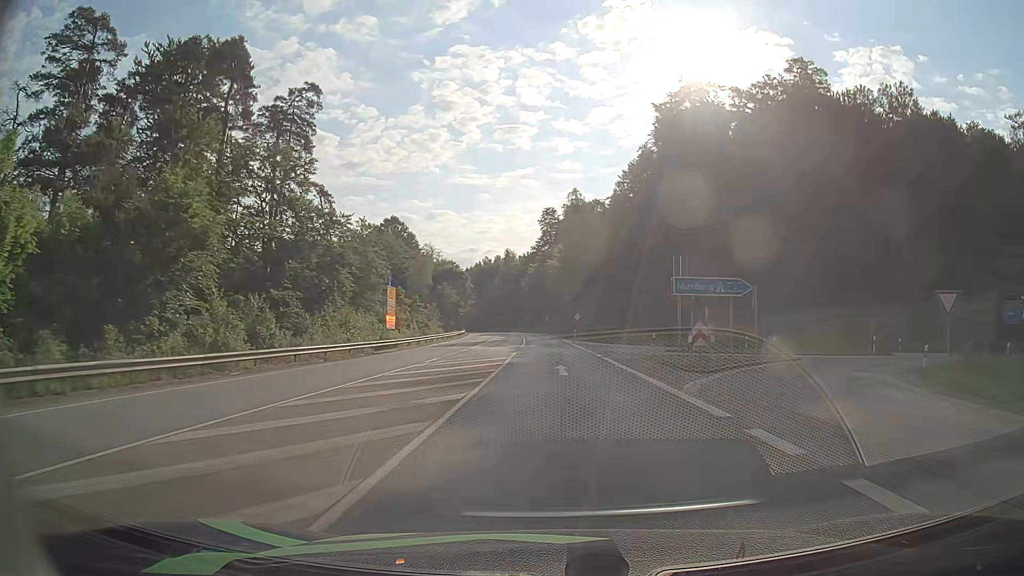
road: secondary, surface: asphalt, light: Day
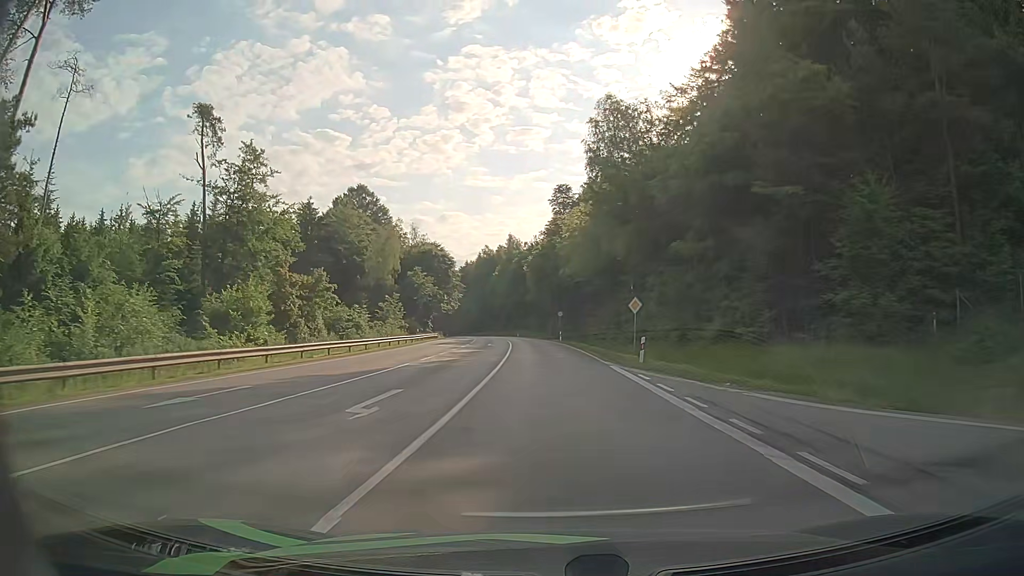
(-0.3, +43.7) m; -1°
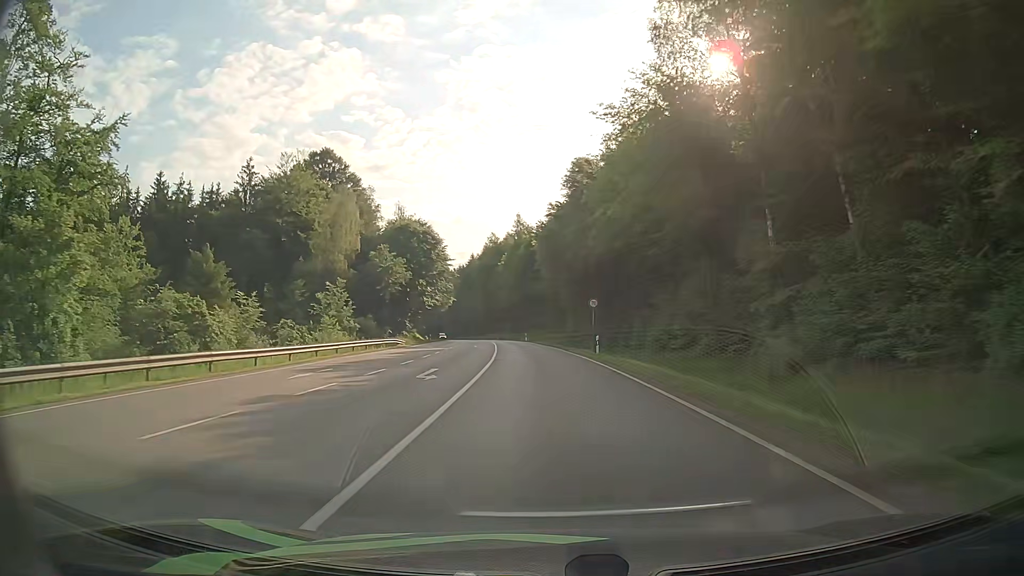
(-0.3, +32.3) m; -1°
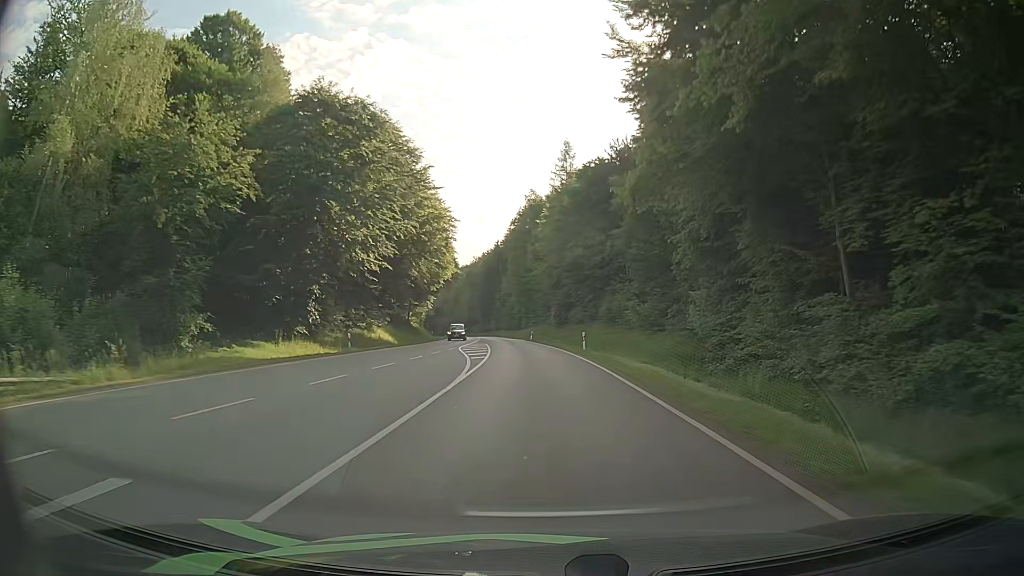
(-2.0, +52.8) m; -5°
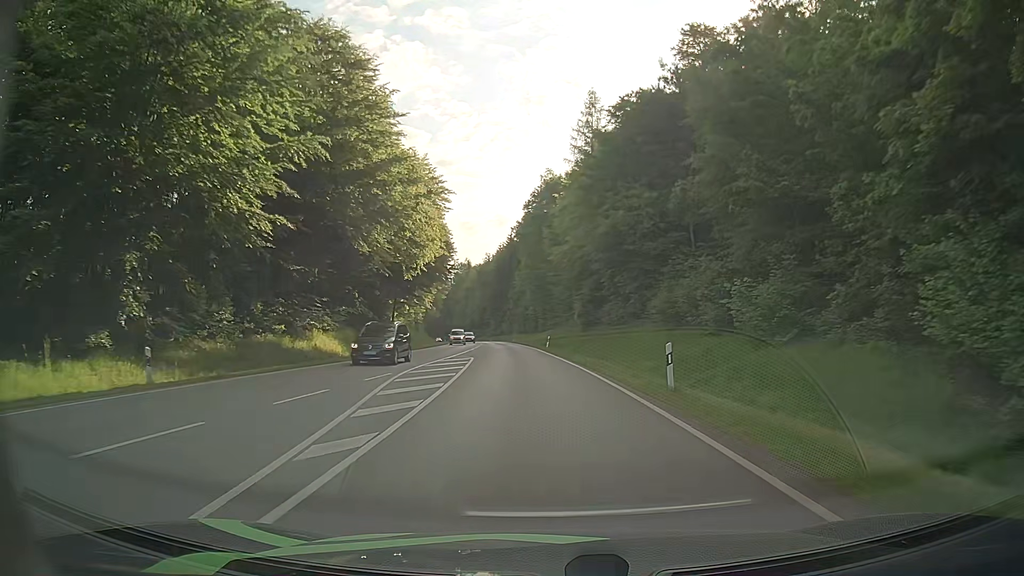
(-0.2, +21.0) m; -2°
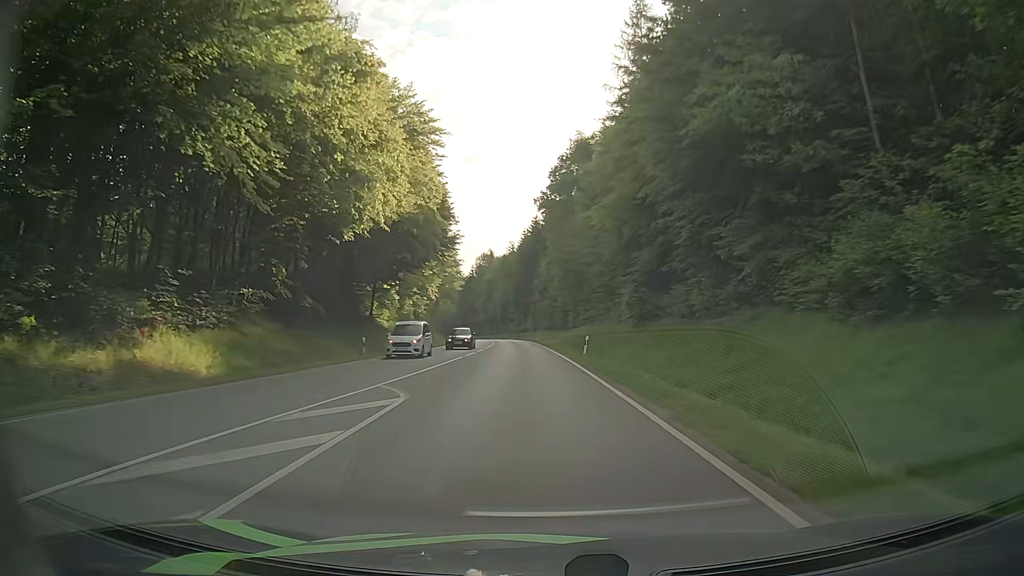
(-0.2, +20.9) m; -2°
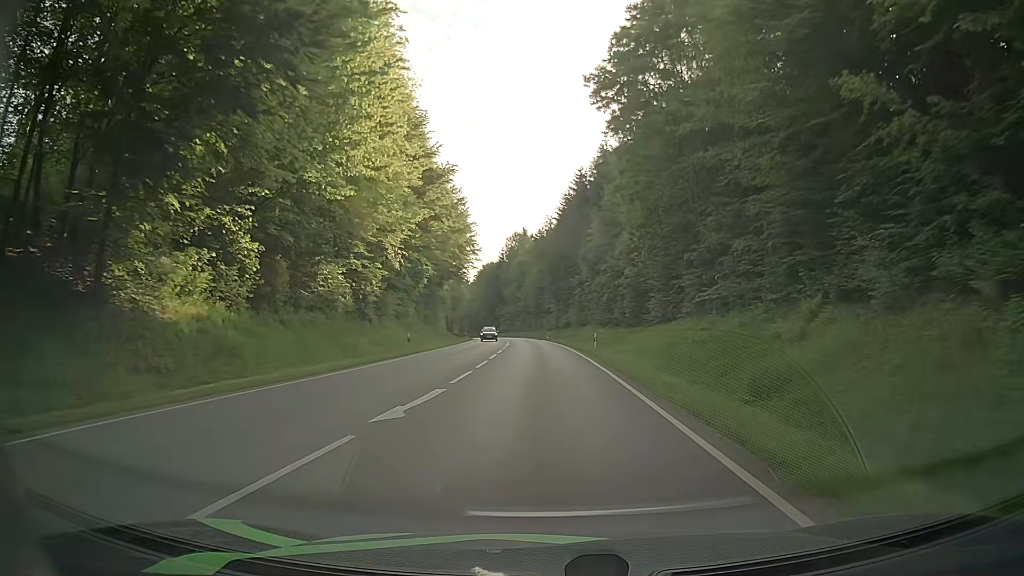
(-1.8, +41.8) m; -4°
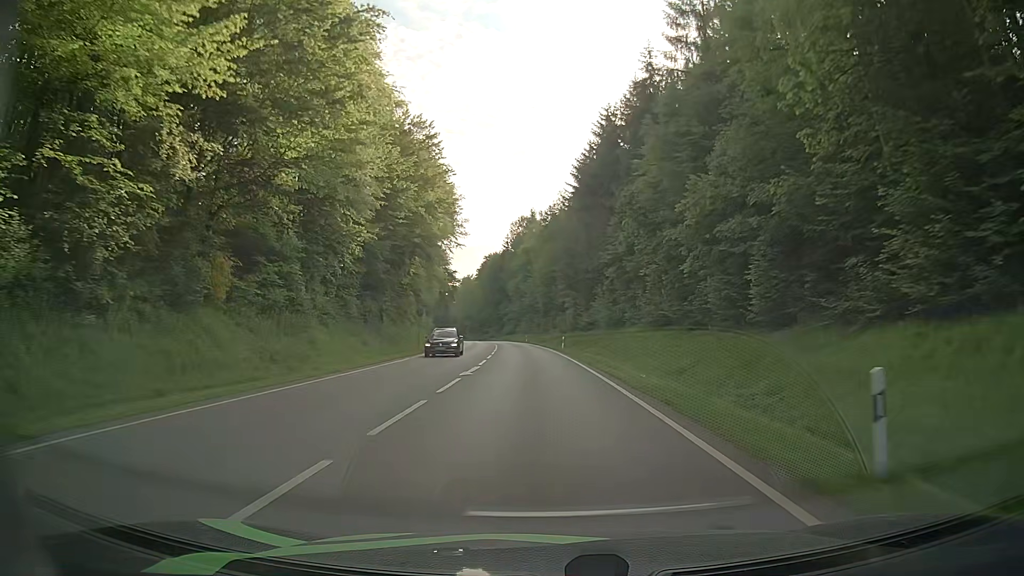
(-0.3, +31.6) m; -1°
(0, +10) (0, +20) (-1, +30) (-1, +40) (-2, +50) (-3, +60) (-3, +70) (-4, +80) (-5, +90) (-7, +100) m
